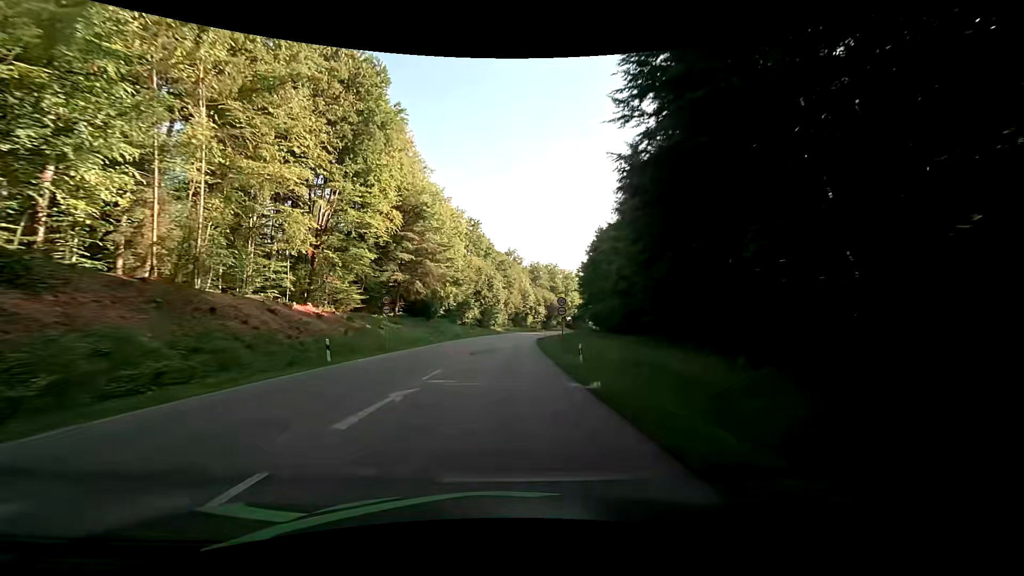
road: secondary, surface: asphalt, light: Day
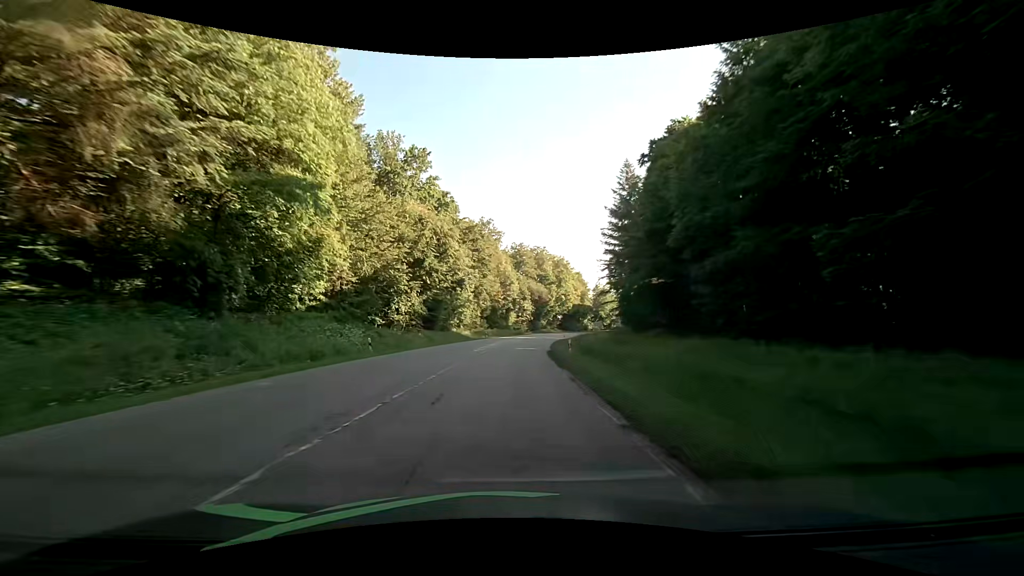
(+0.9, +47.8) m; +3°
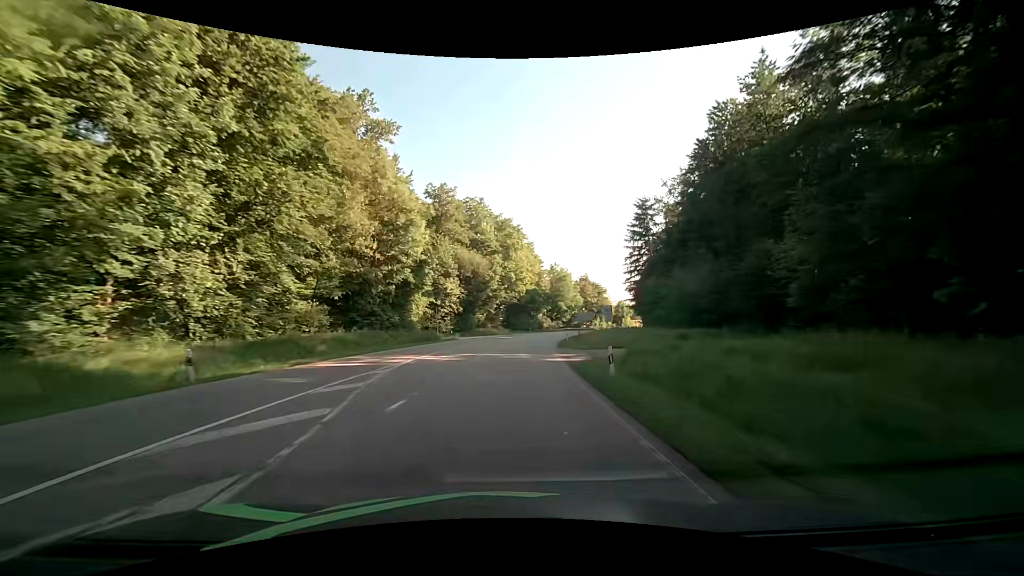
(+3.3, +61.0) m; +7°
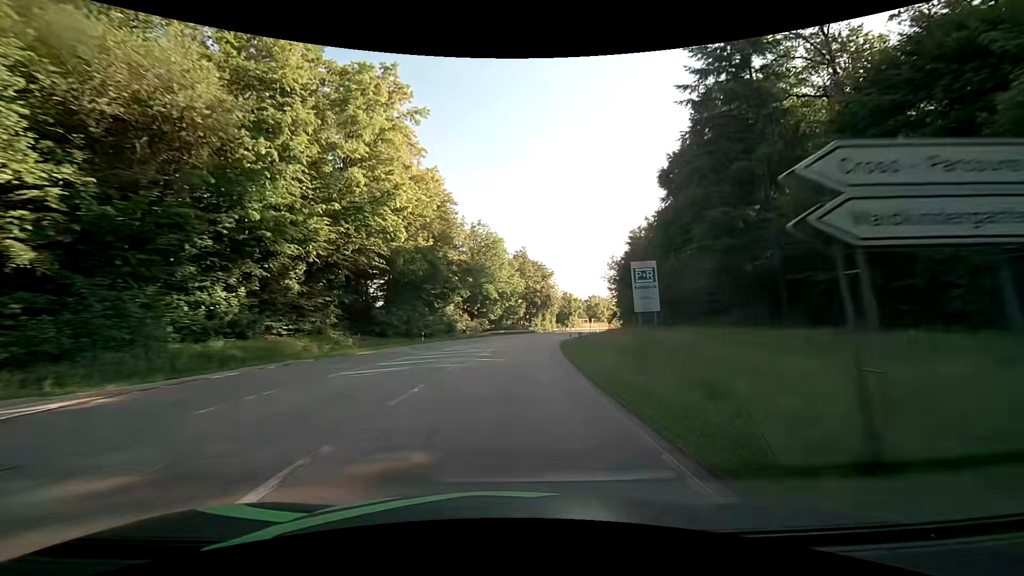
(+4.6, +61.8) m; +9°
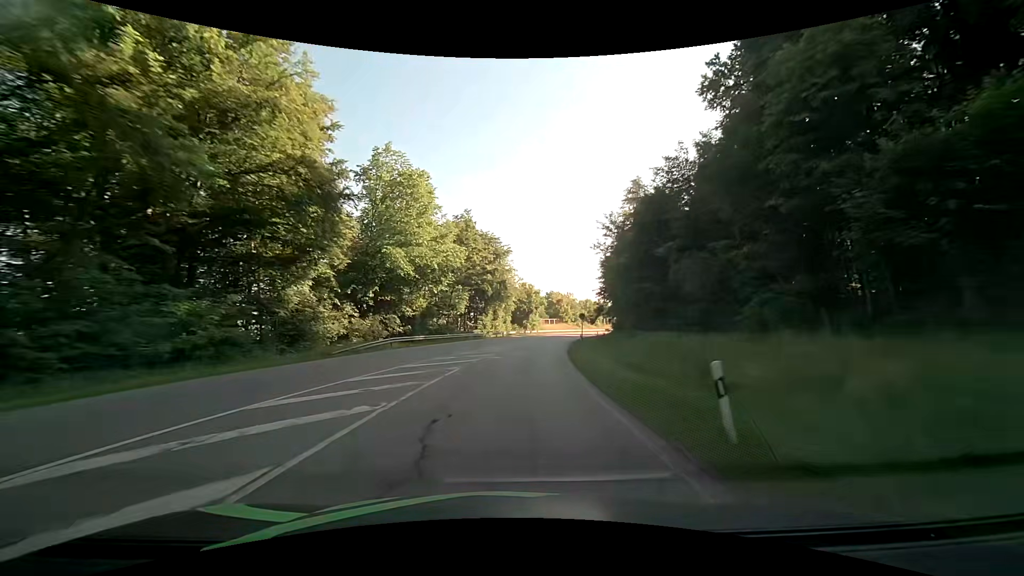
(+1.7, +37.4) m; +5°
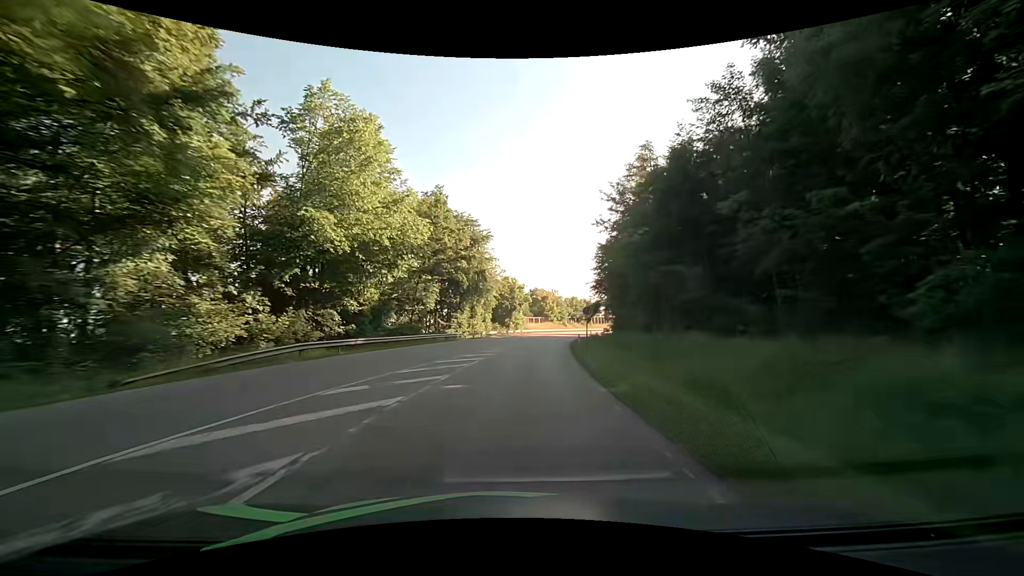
(+0.3, +12.5) m; +2°
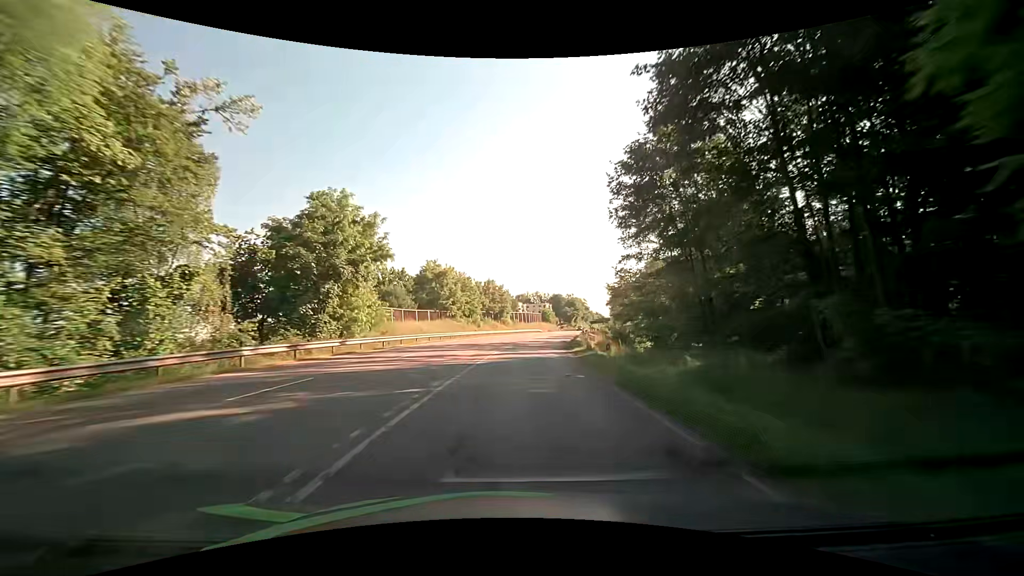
(+5.8, +62.4) m; +10°
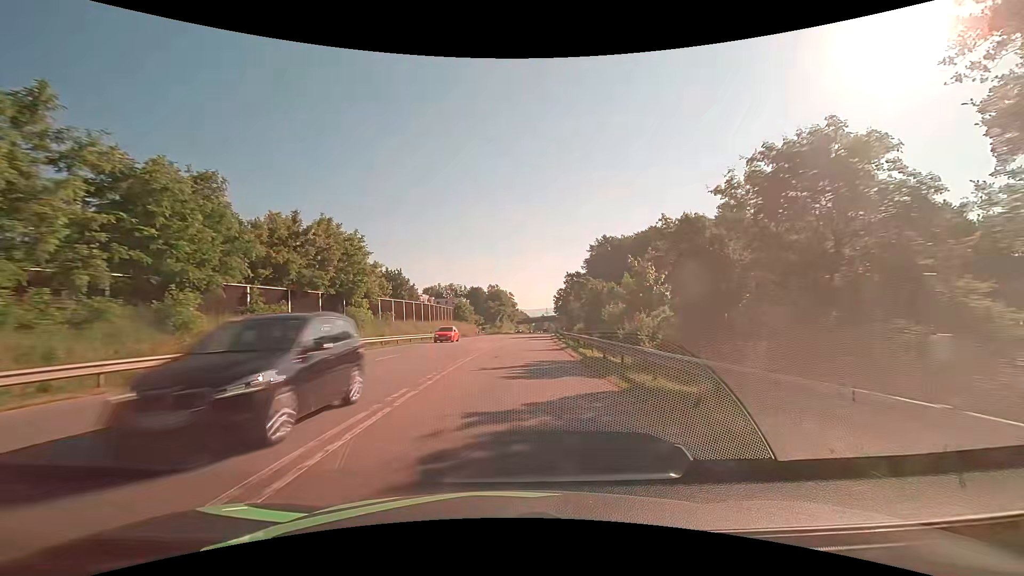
(+5.4, +59.4) m; +10°
(0, +10) (0, +20) (+1, +30) (+2, +40) (+2, +50) (+3, +60) (+4, +70) (+5, +80) (+6, +90) (+7, +100) m
